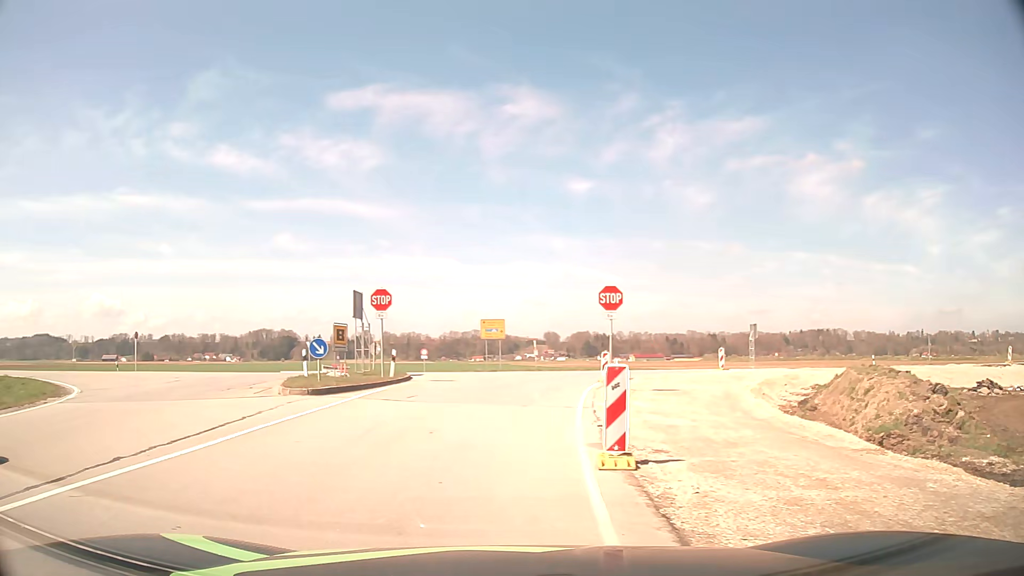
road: primary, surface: asphalt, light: Day
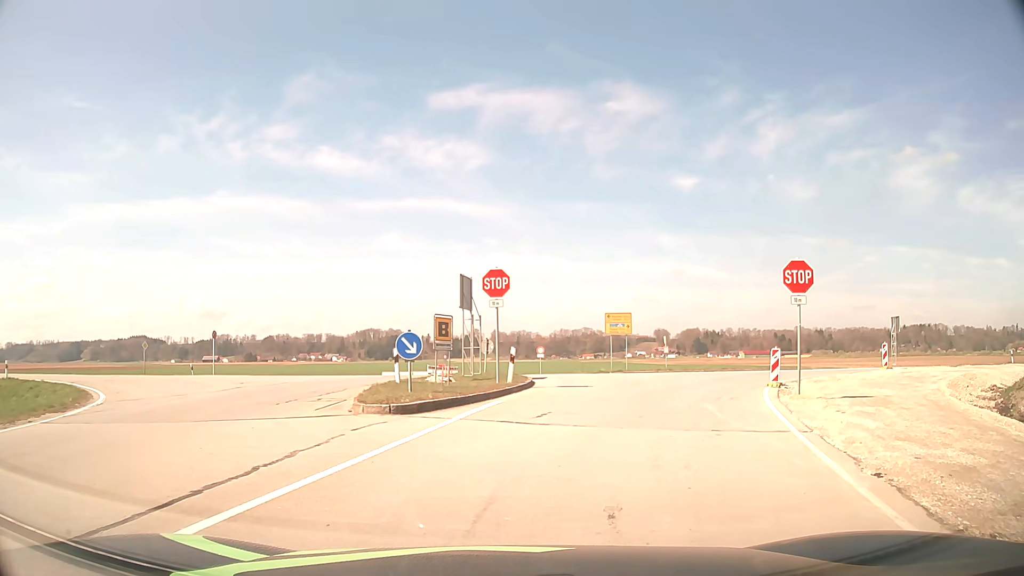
(-0.8, +6.1) m; -9°
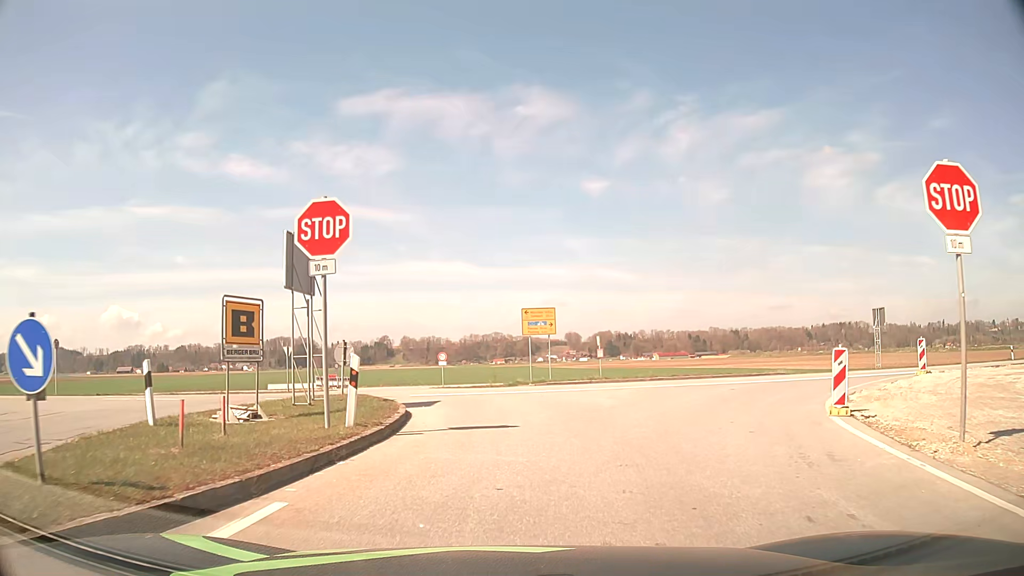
(+0.9, +10.2) m; +8°
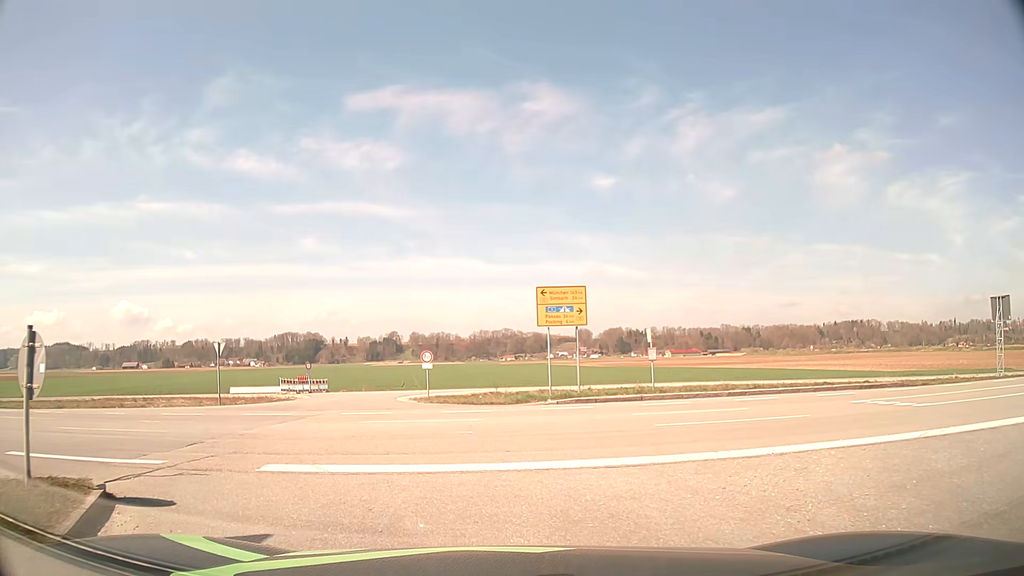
(+0.1, +12.0) m; 0°
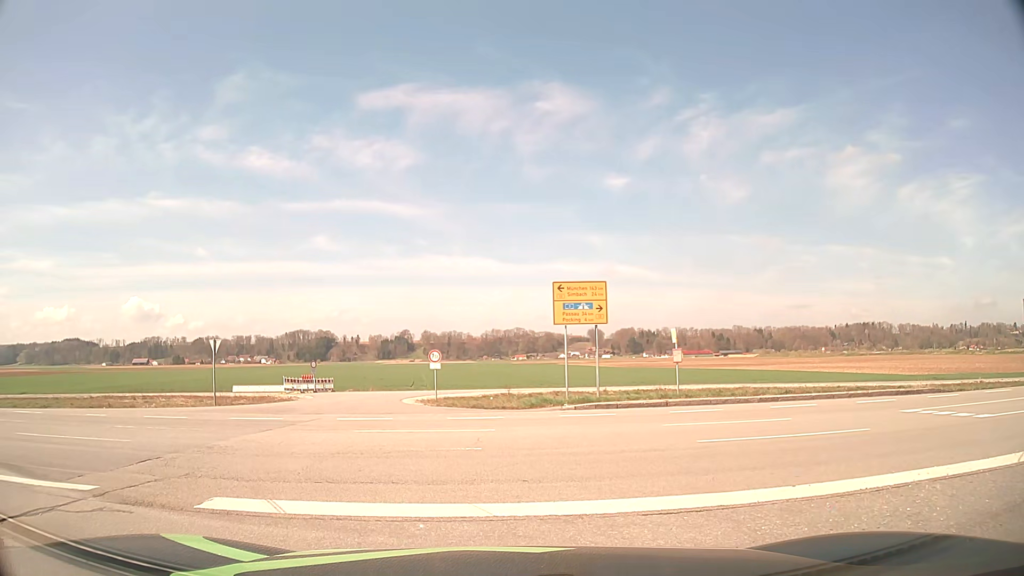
(0.0, +1.8) m; -2°
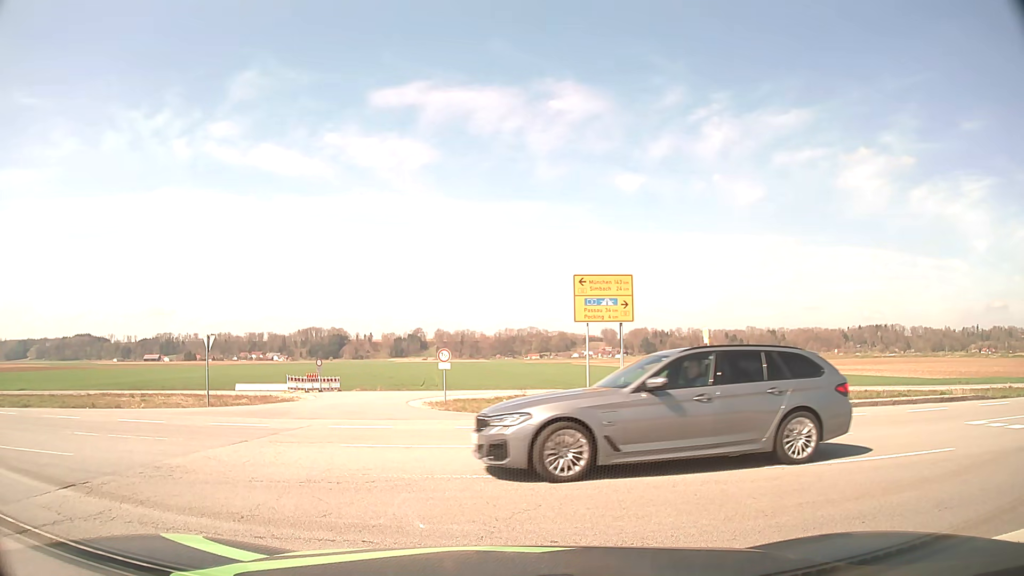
(0.0, +2.0) m; 0°
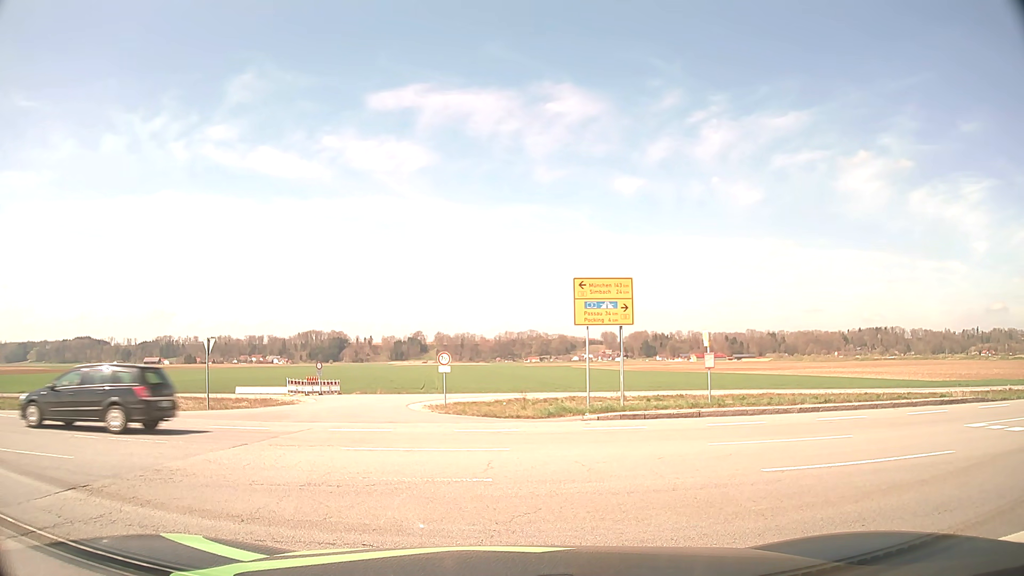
(0.0, +0.1) m; 0°
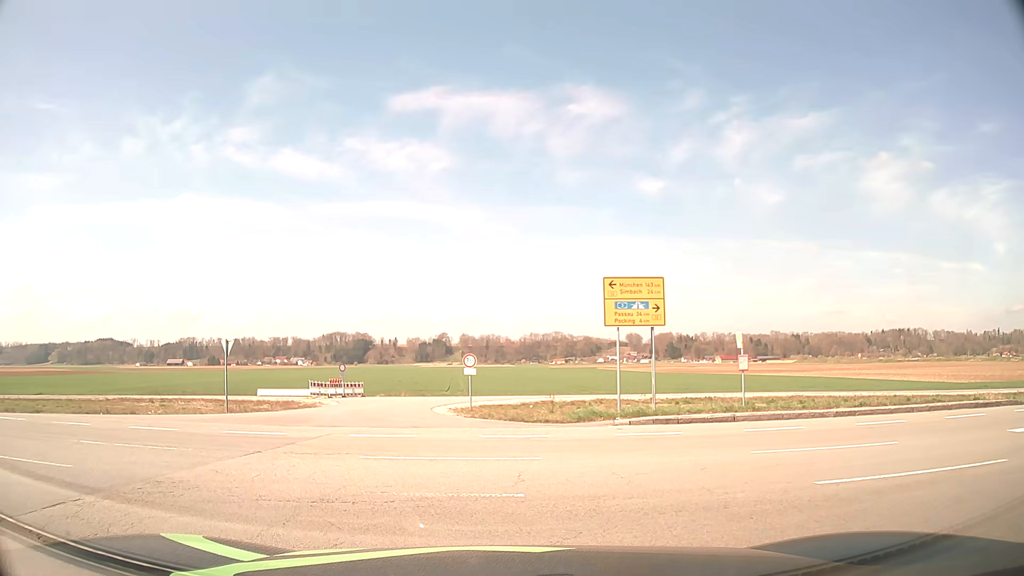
(0.0, +0.8) m; -3°
